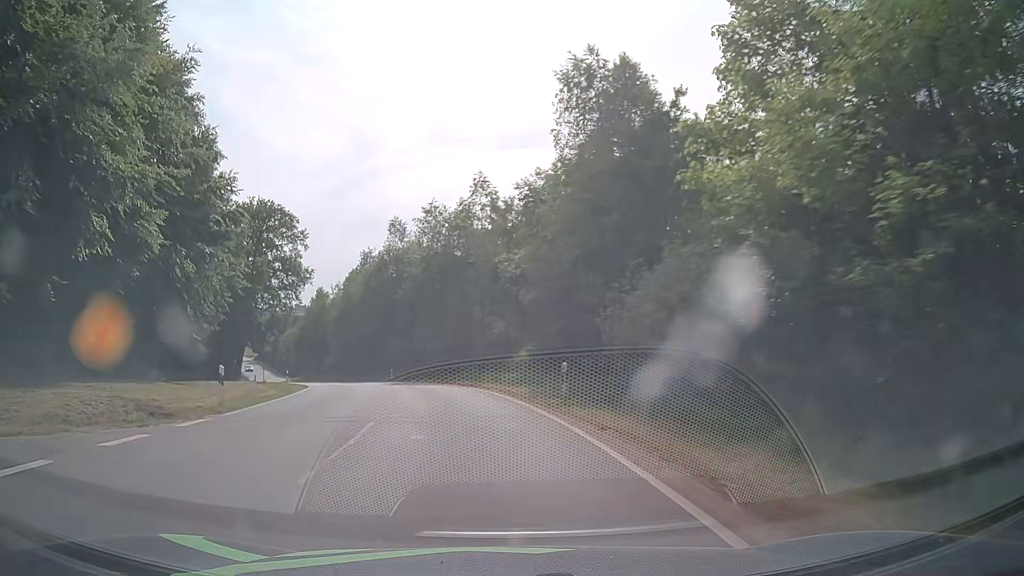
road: tertiary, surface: asphalt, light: Day
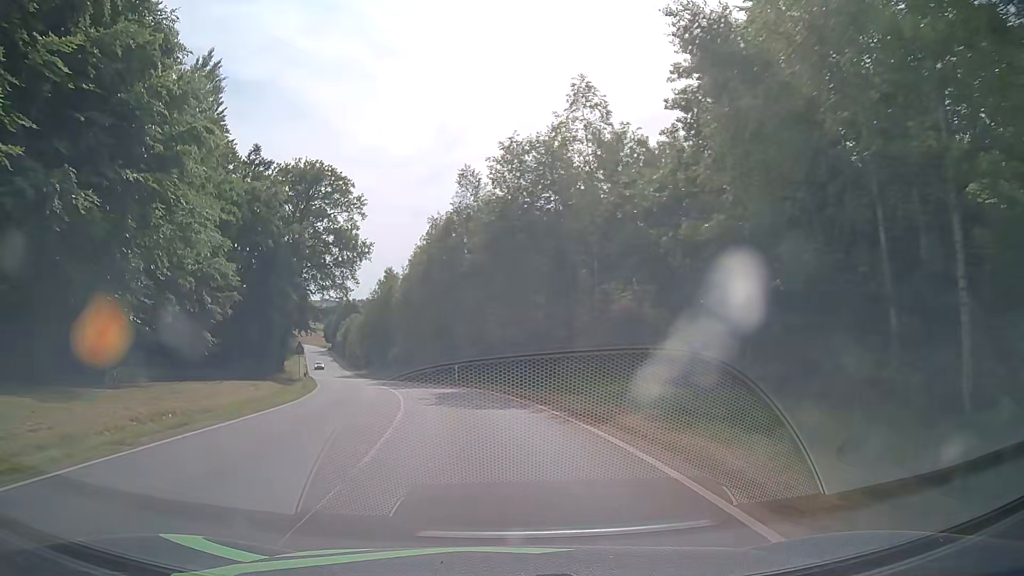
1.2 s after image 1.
(-1.2, +16.1) m; -8°
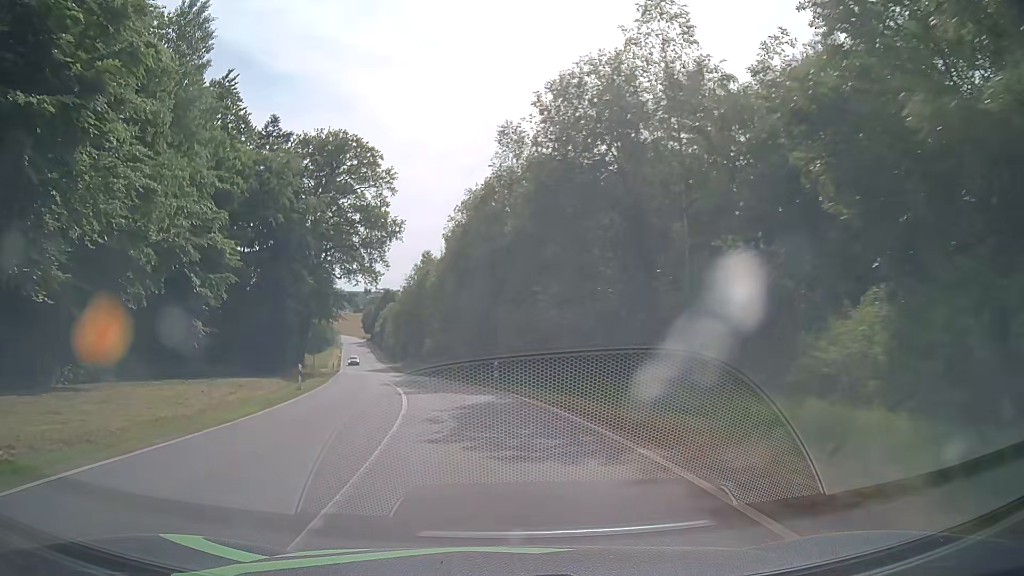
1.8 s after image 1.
(-0.3, +8.4) m; -4°
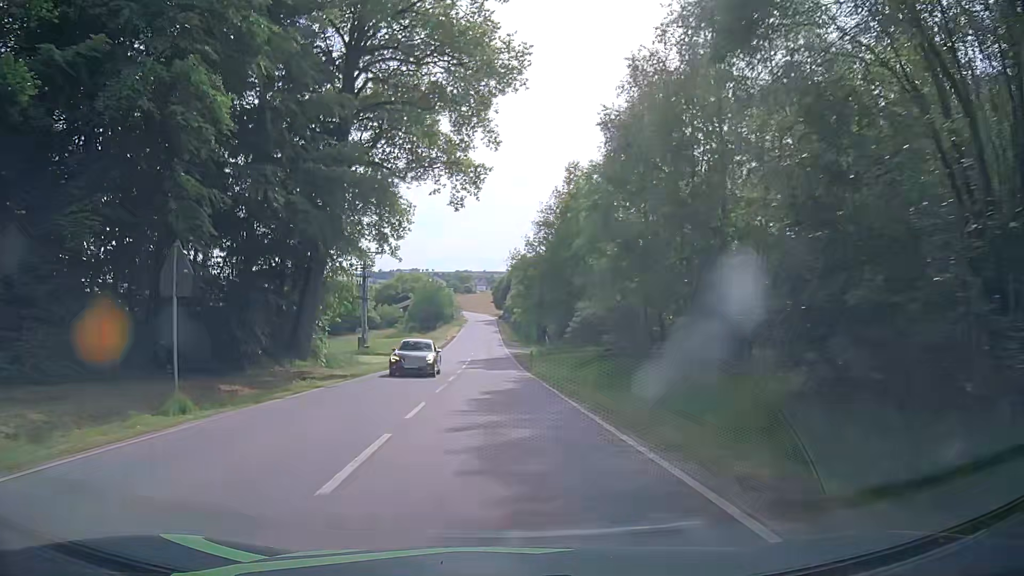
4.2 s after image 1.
(-4.6, +36.2) m; -12°
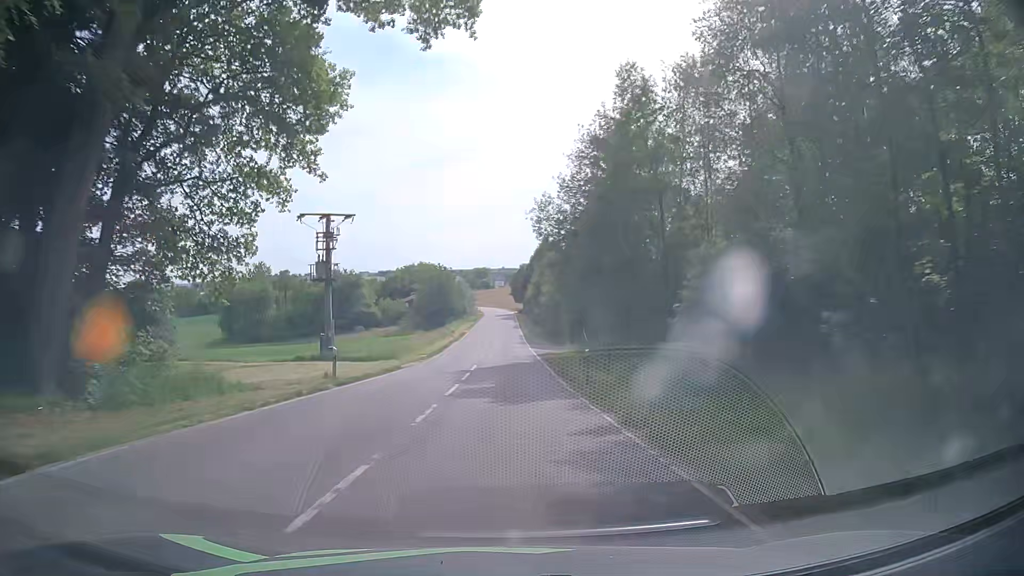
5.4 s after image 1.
(-0.2, +19.5) m; -1°
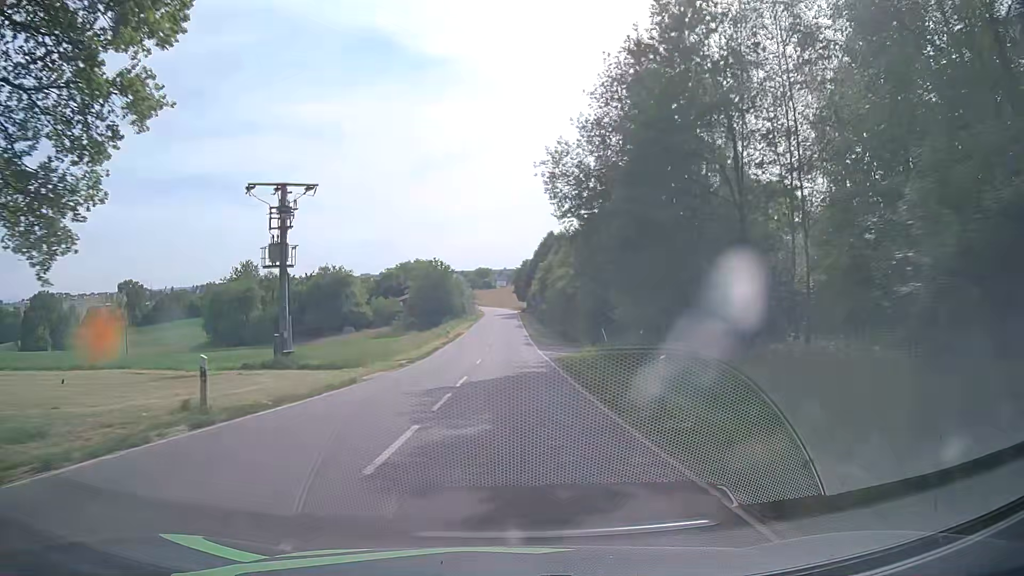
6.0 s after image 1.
(0.0, +9.8) m; 0°
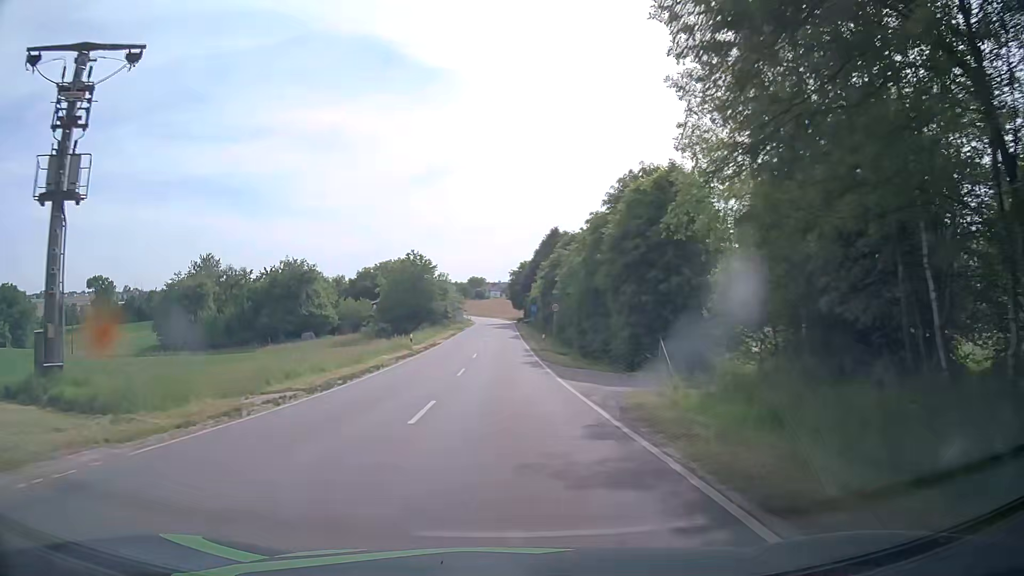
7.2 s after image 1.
(-0.1, +19.8) m; 0°
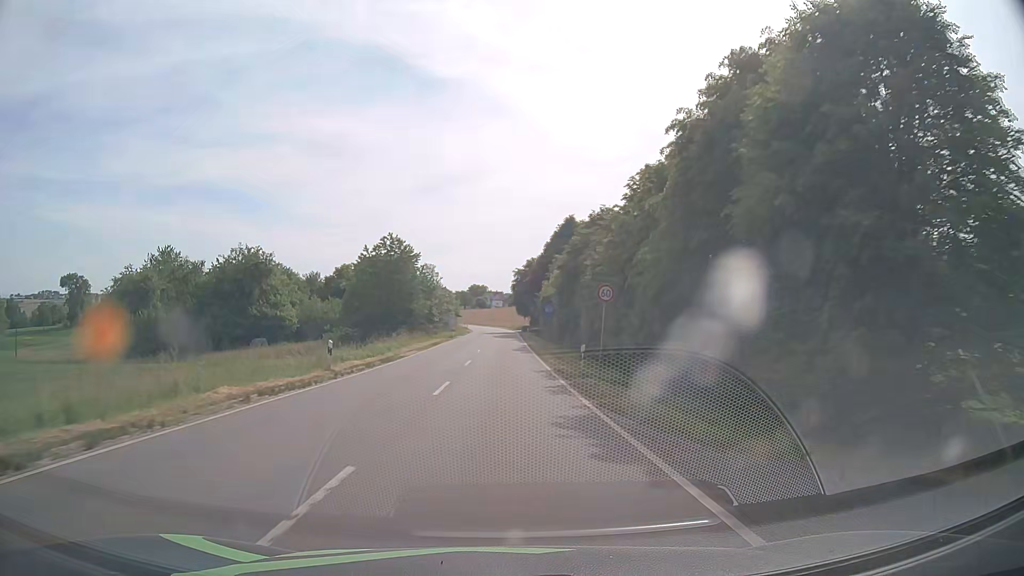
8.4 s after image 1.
(-0.1, +19.8) m; 0°
(0, +10) (0, +20) (0, +30) (0, +40) (0, +50) (0, +60) (0, +70) (0, +80) (0, +90) (0, +100) m
